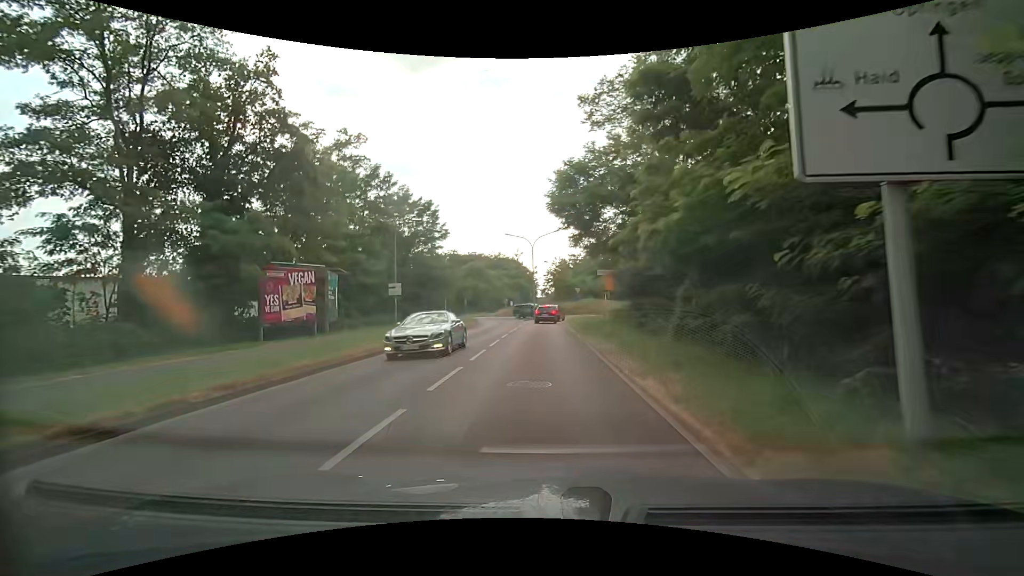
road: secondary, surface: asphalt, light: Day
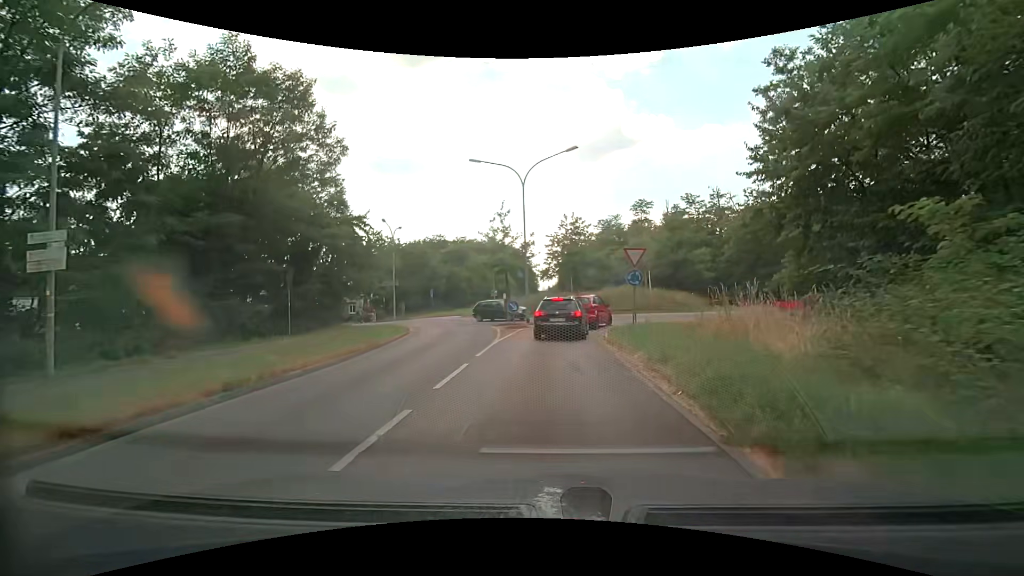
(-0.2, +27.1) m; +1°
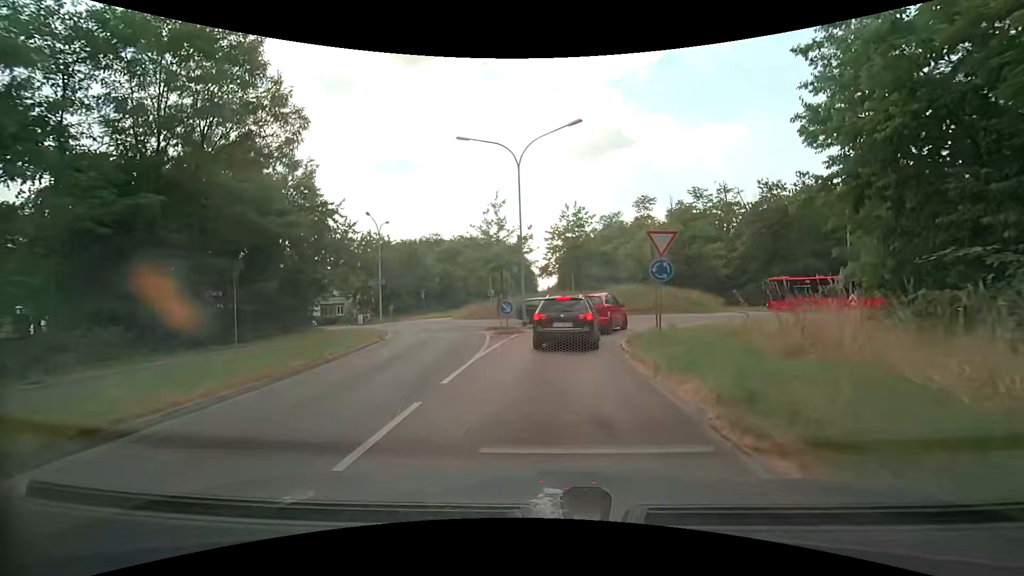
(-0.1, +4.0) m; -1°
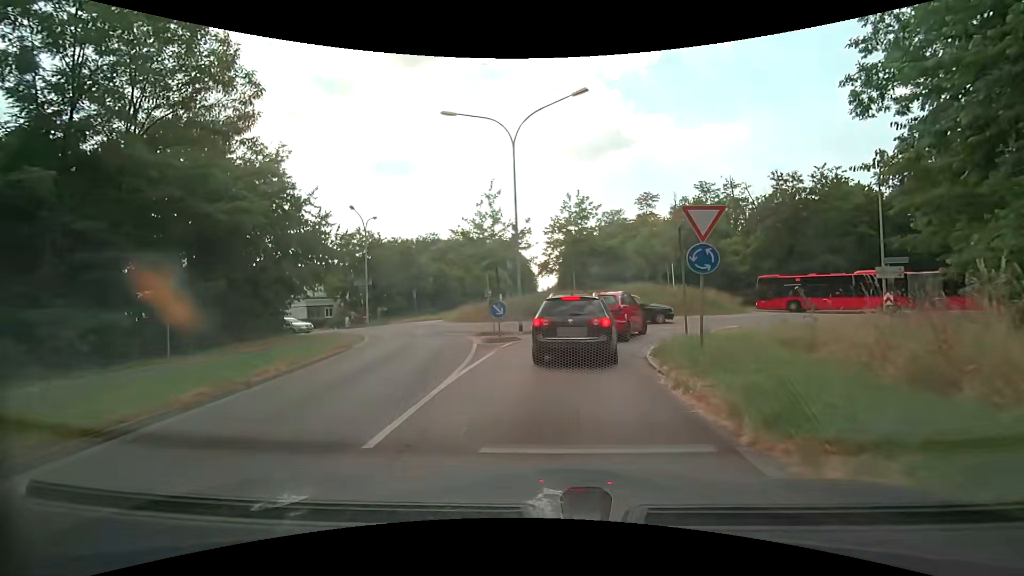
(0.0, +3.4) m; -1°
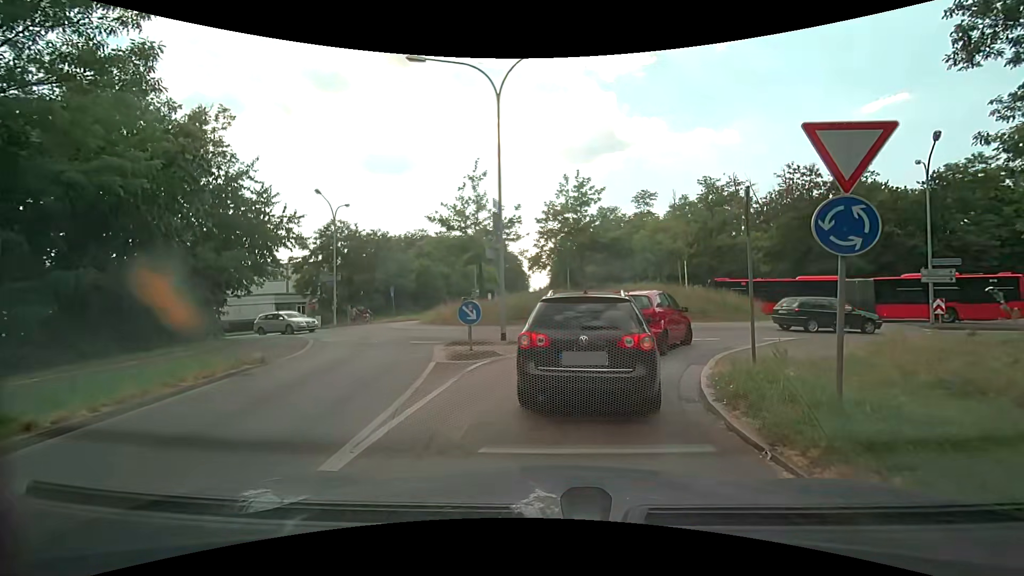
(+0.1, +4.6) m; +1°
